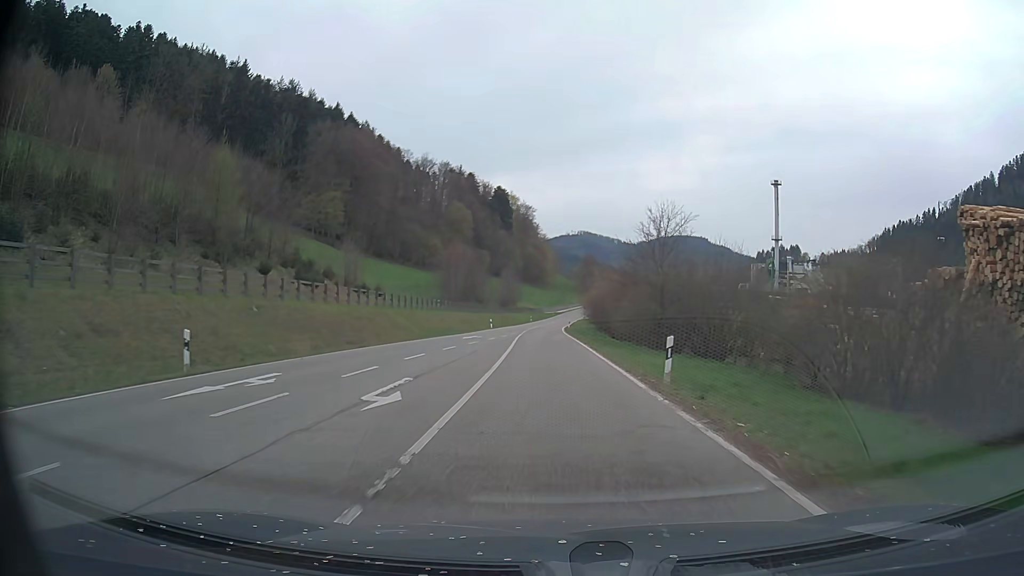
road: secondary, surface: asphalt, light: Day
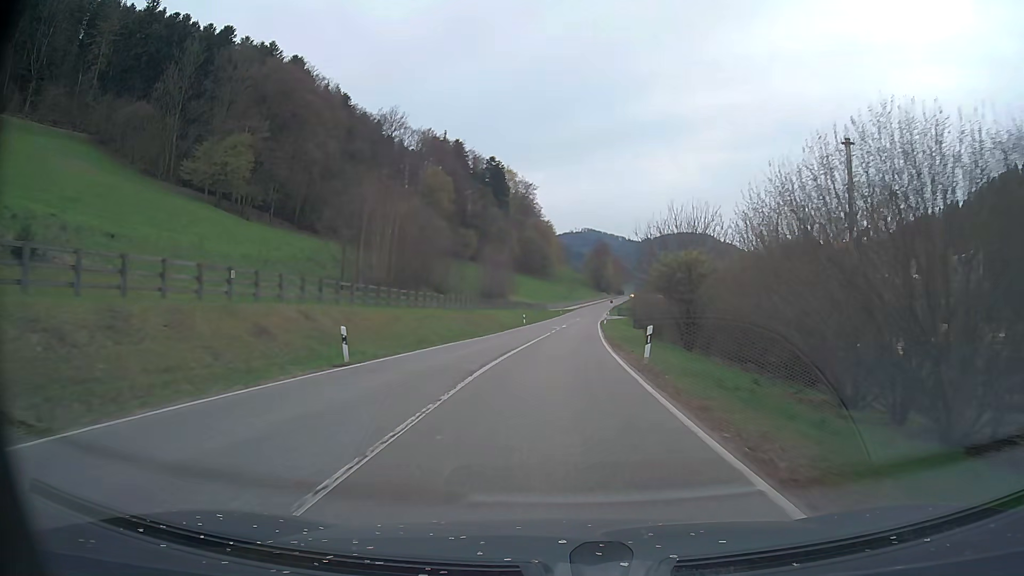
(-0.7, +50.8) m; -1°
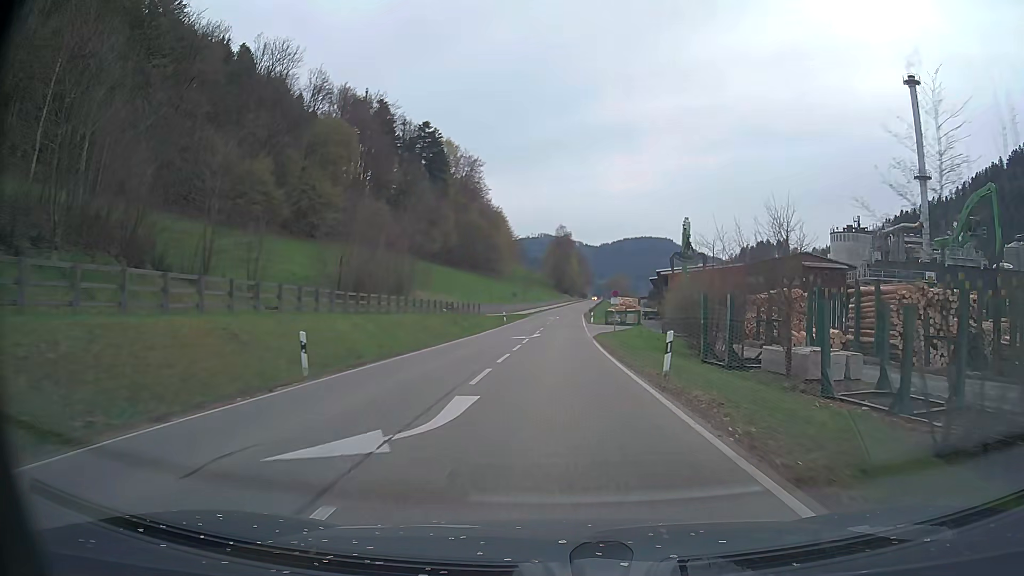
(+1.8, +50.4) m; +4°
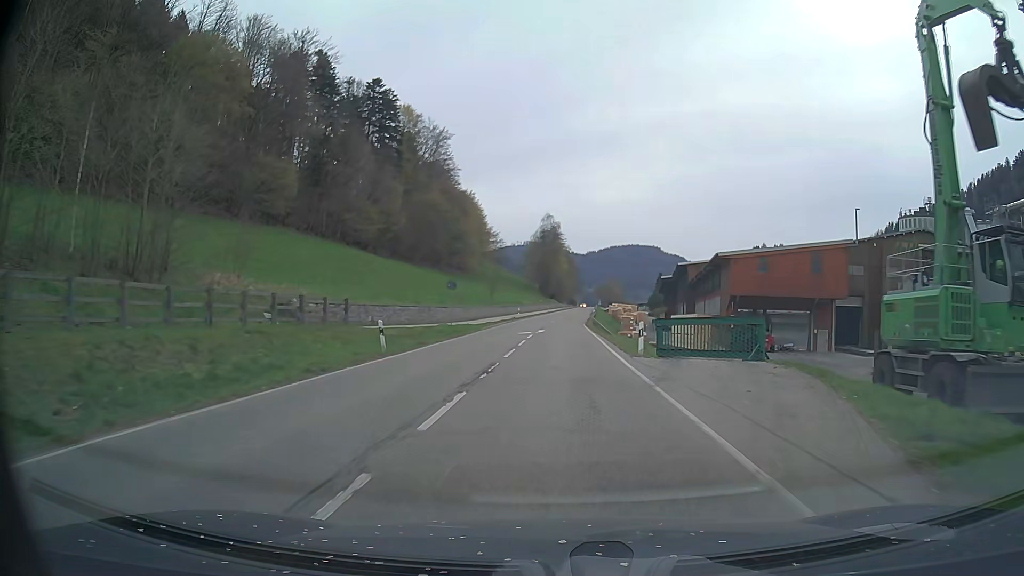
(+0.5, +40.6) m; +1°
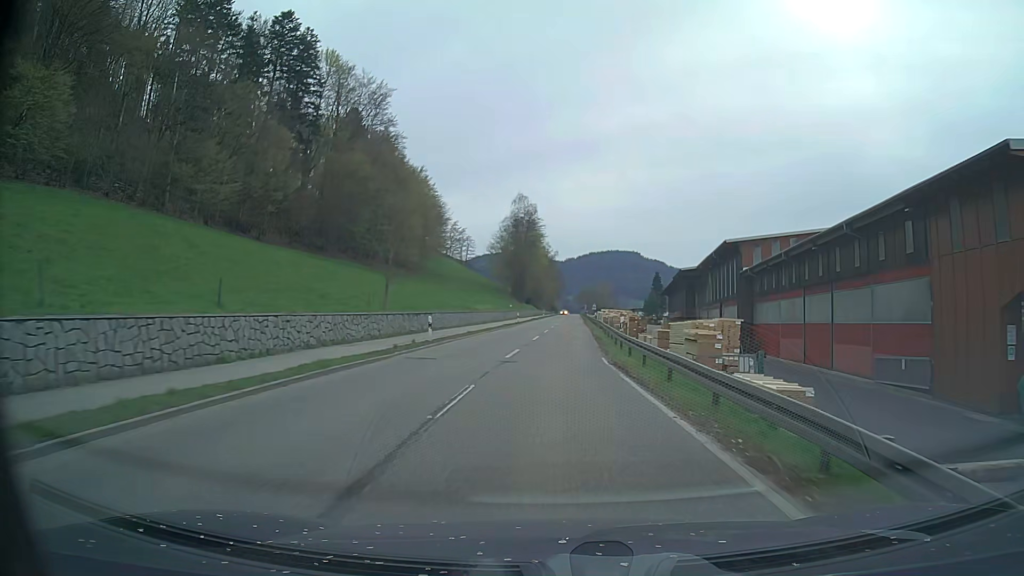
(+0.6, +41.0) m; +2°
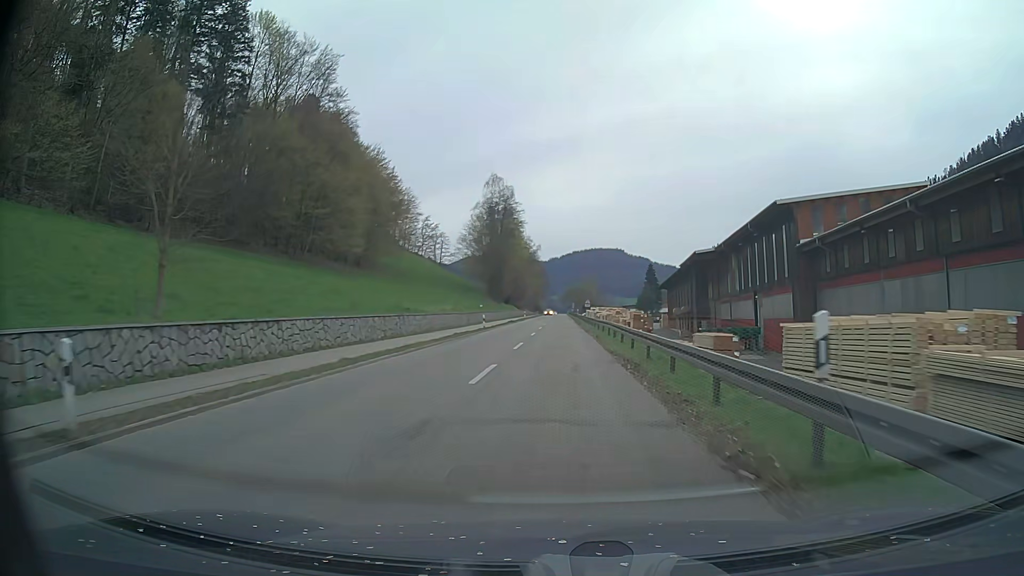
(+0.2, +20.4) m; +1°
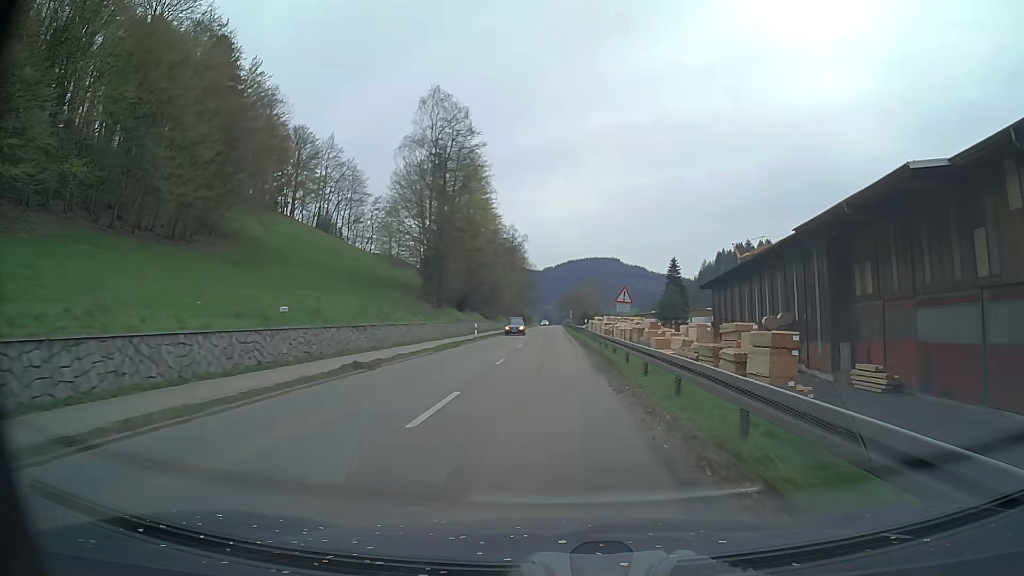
(+0.9, +50.8) m; 0°
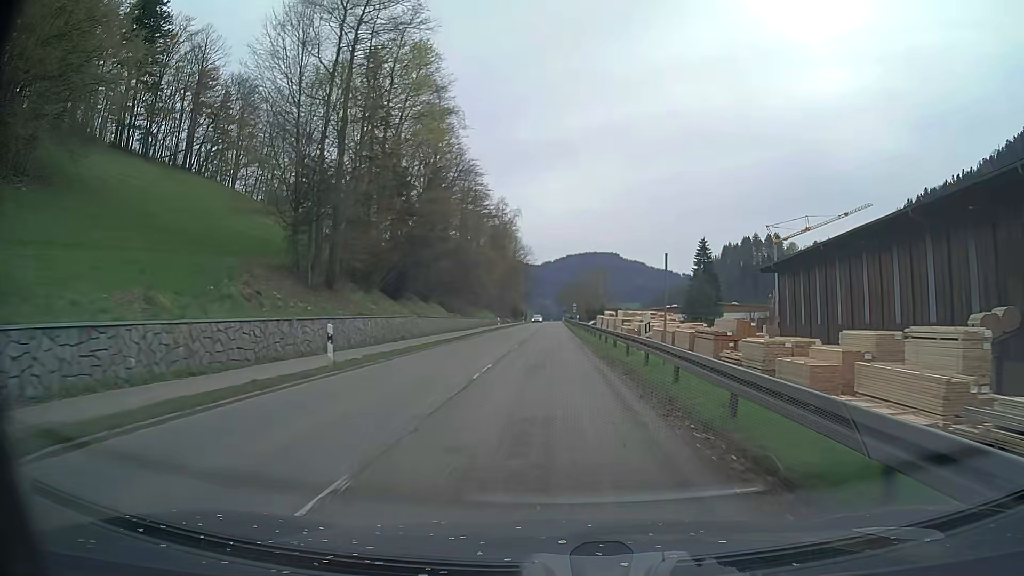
(0.0, +31.0) m; 0°
(0, +10) (0, +20) (0, +30) (0, +40) (0, +50) (0, +60) (0, +70) (0, +80) (0, +90) (0, +100) m
